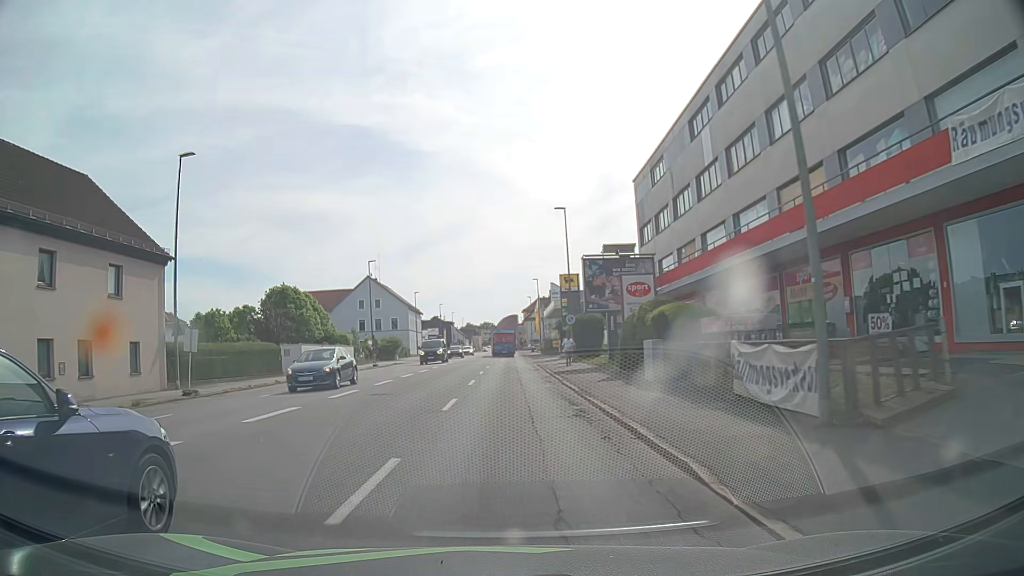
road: tertiary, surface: asphalt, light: Day
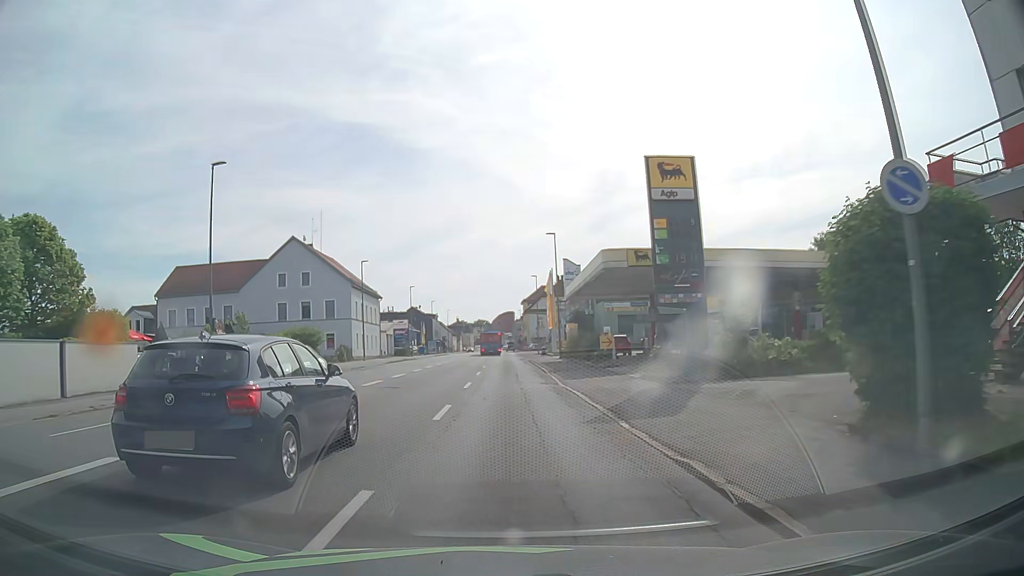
(0.0, +38.0) m; 0°
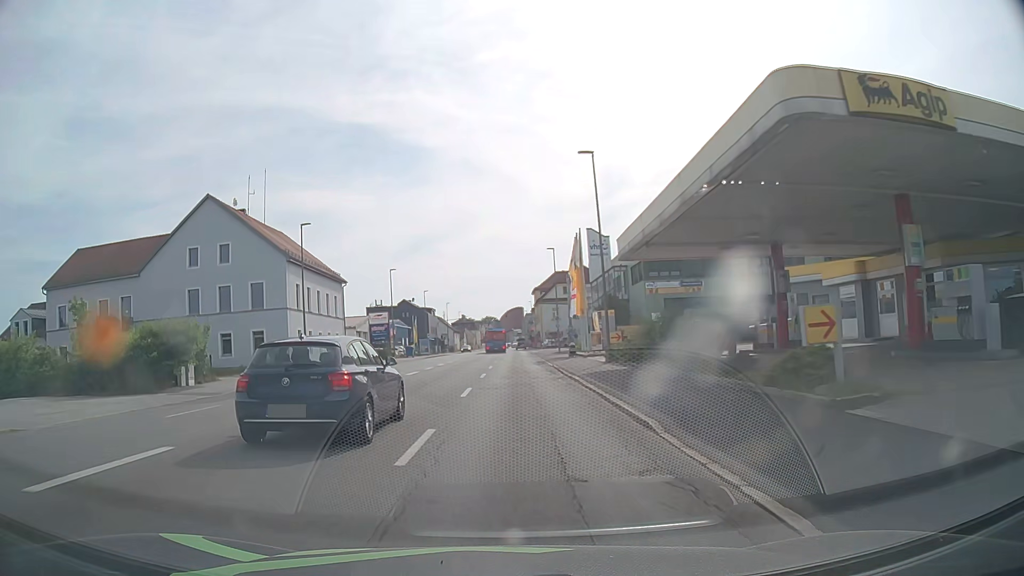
(0.0, +22.9) m; 0°
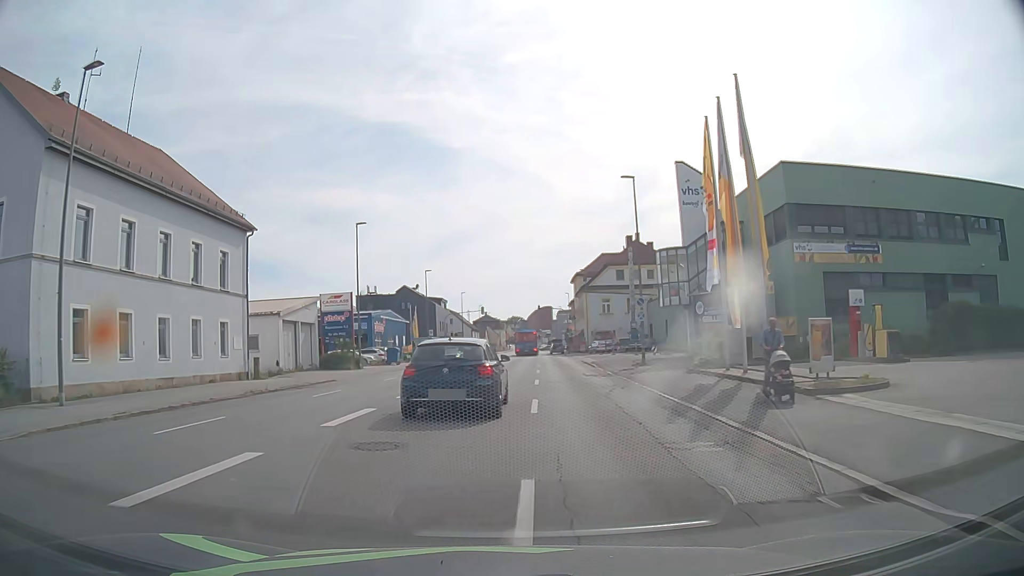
(-1.0, +30.4) m; -2°
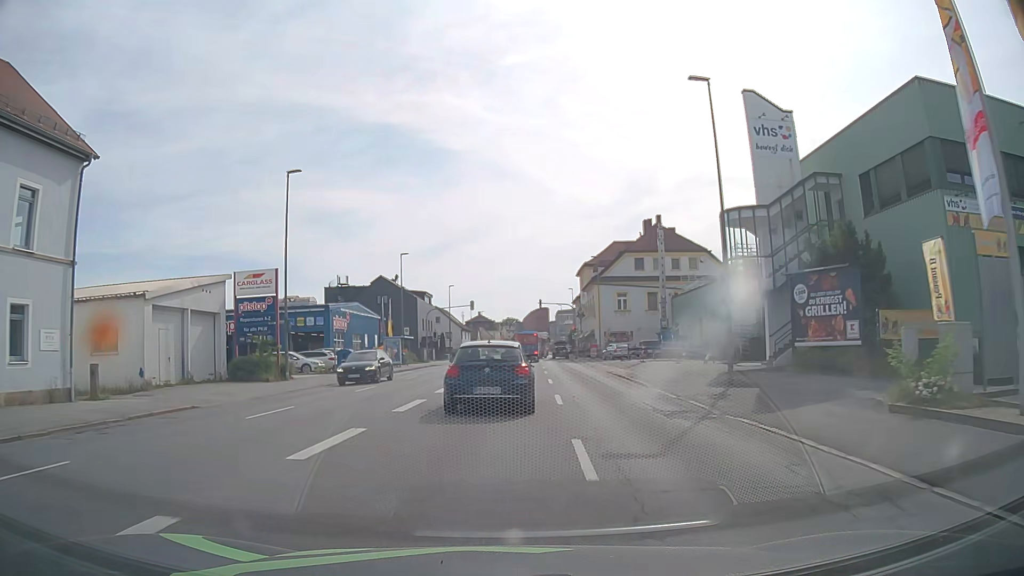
(0.0, +15.2) m; 0°
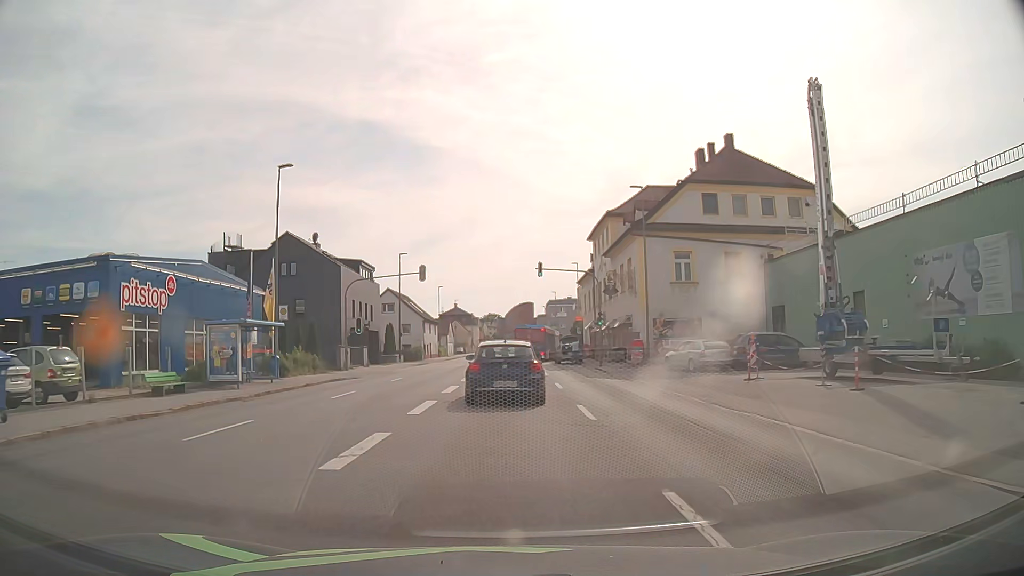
(+0.5, +30.6) m; +2°
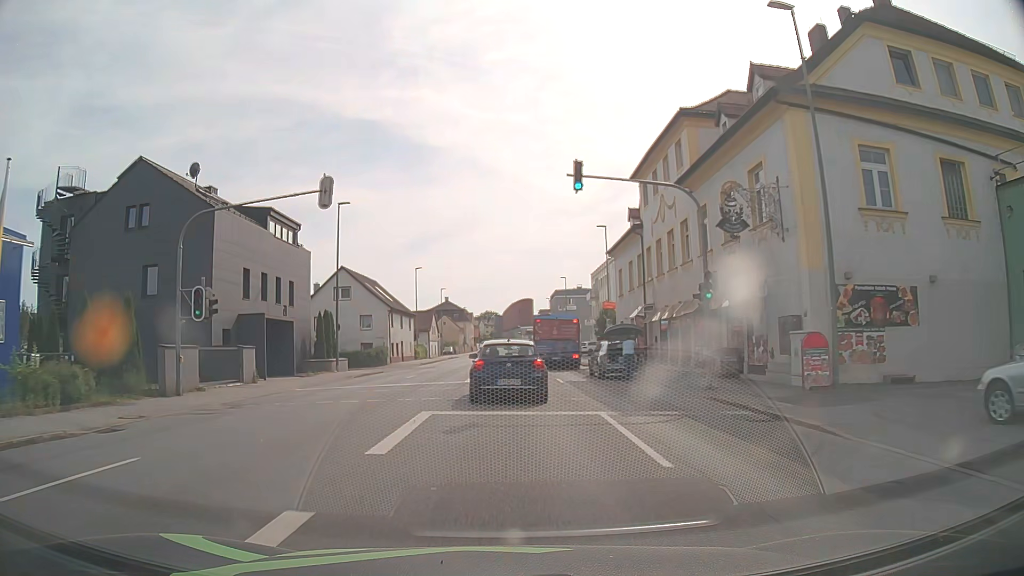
(+0.1, +23.0) m; 0°
